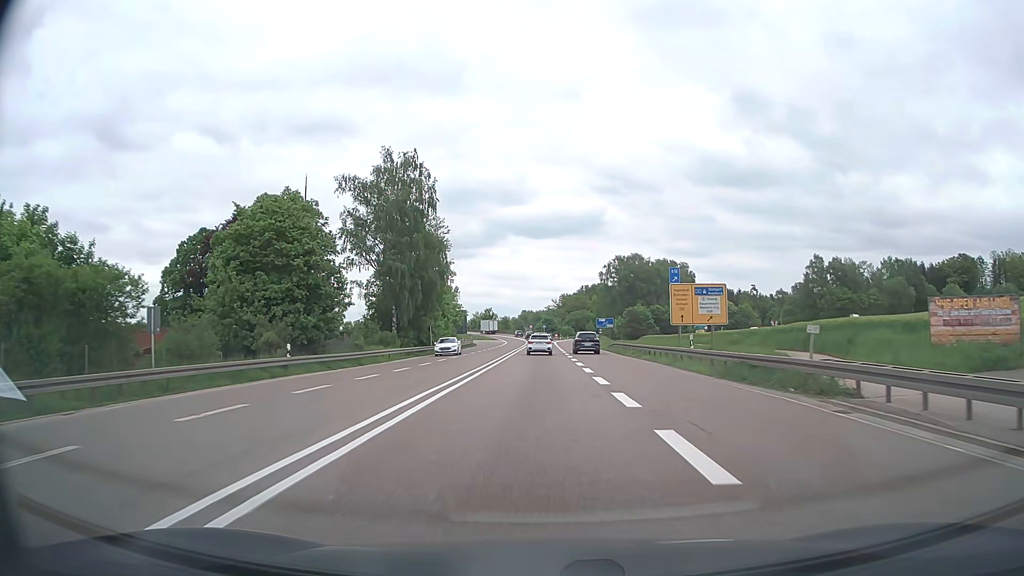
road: trunk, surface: asphalt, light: Day
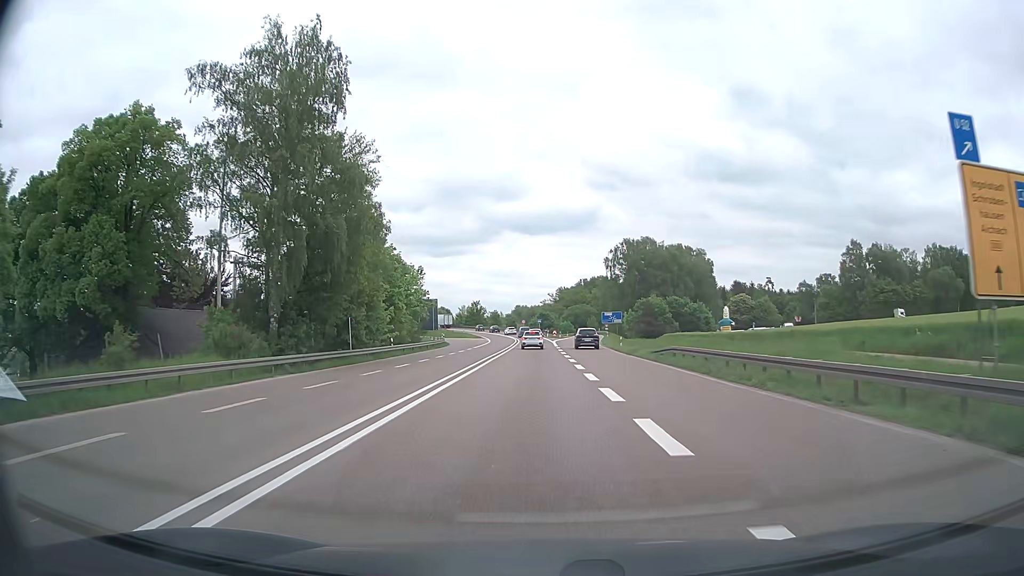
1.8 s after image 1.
(+0.2, +28.6) m; 0°
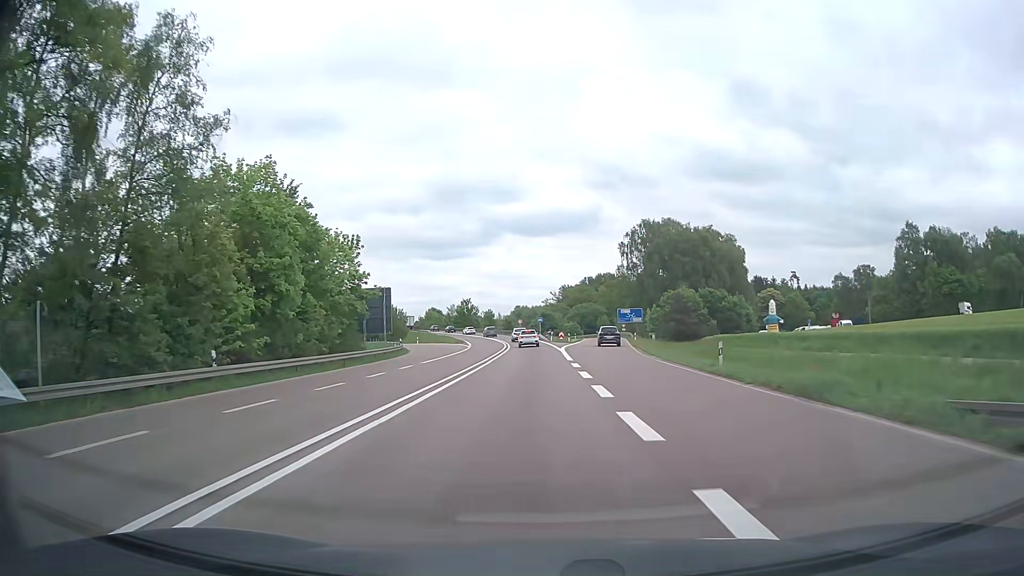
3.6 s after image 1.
(0.0, +28.9) m; 0°
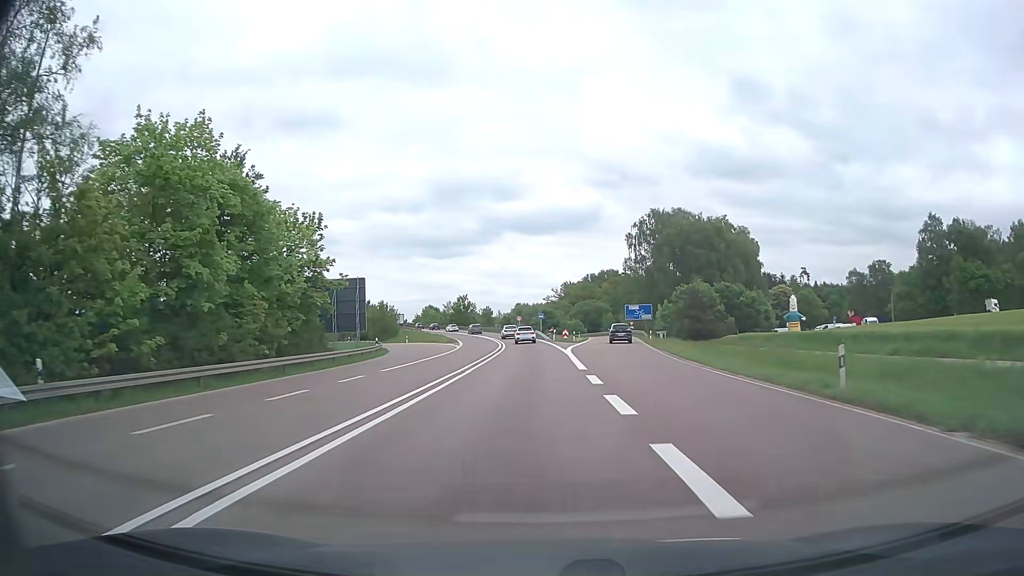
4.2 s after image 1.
(0.0, +9.6) m; 0°
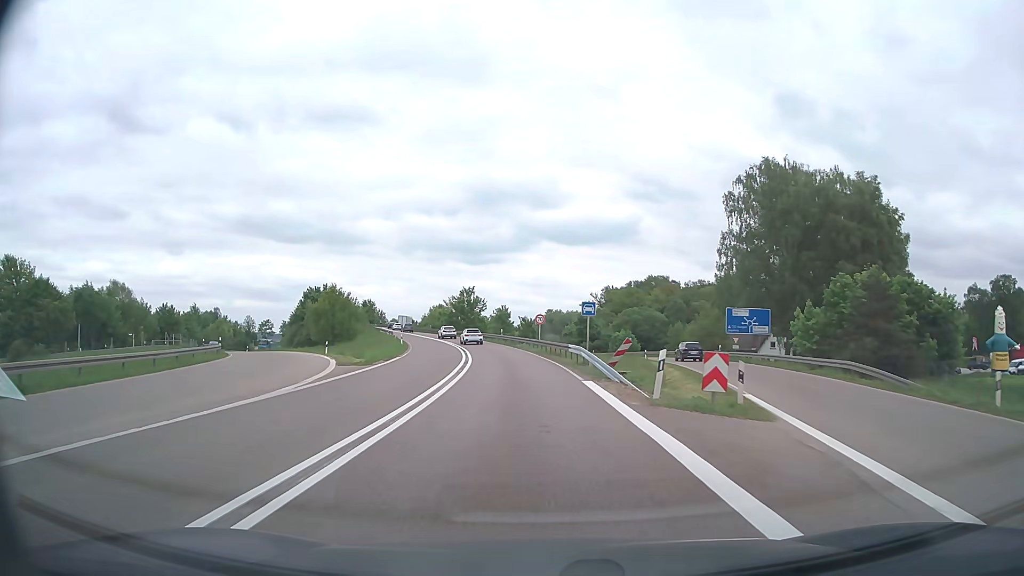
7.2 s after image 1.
(-0.8, +47.8) m; -3°
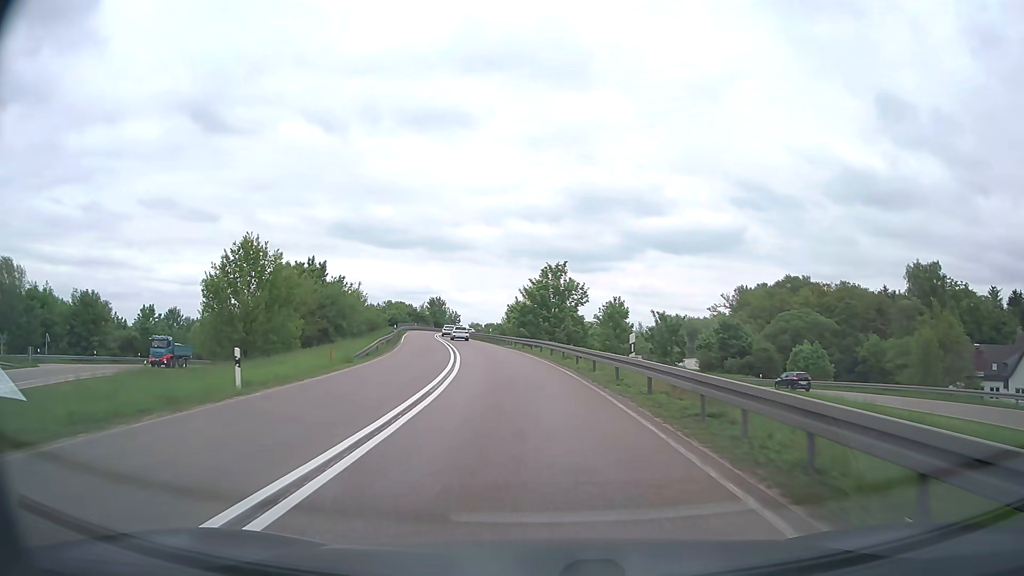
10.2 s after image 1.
(-3.2, +48.1) m; -9°
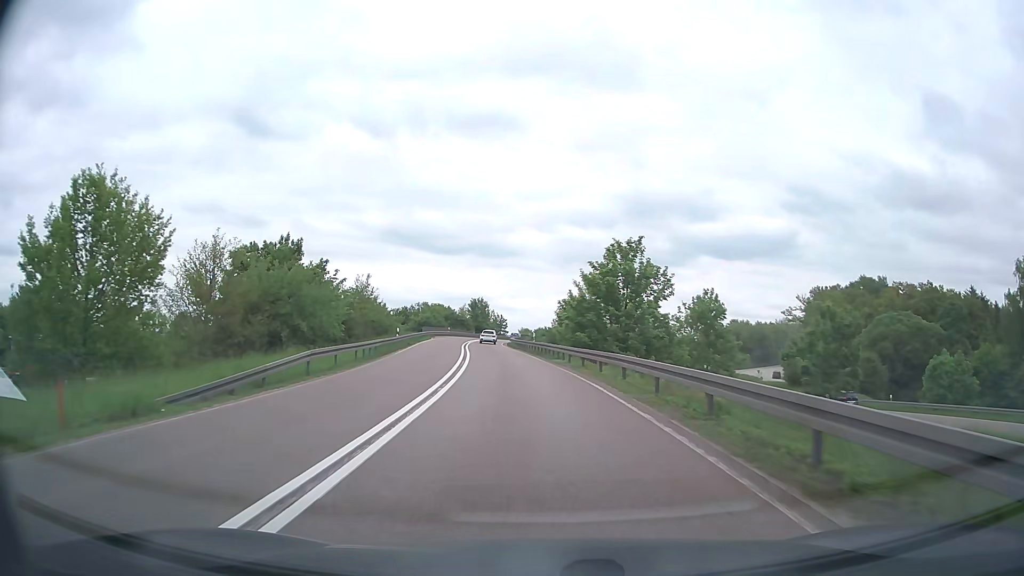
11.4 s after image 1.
(-0.8, +19.7) m; -4°
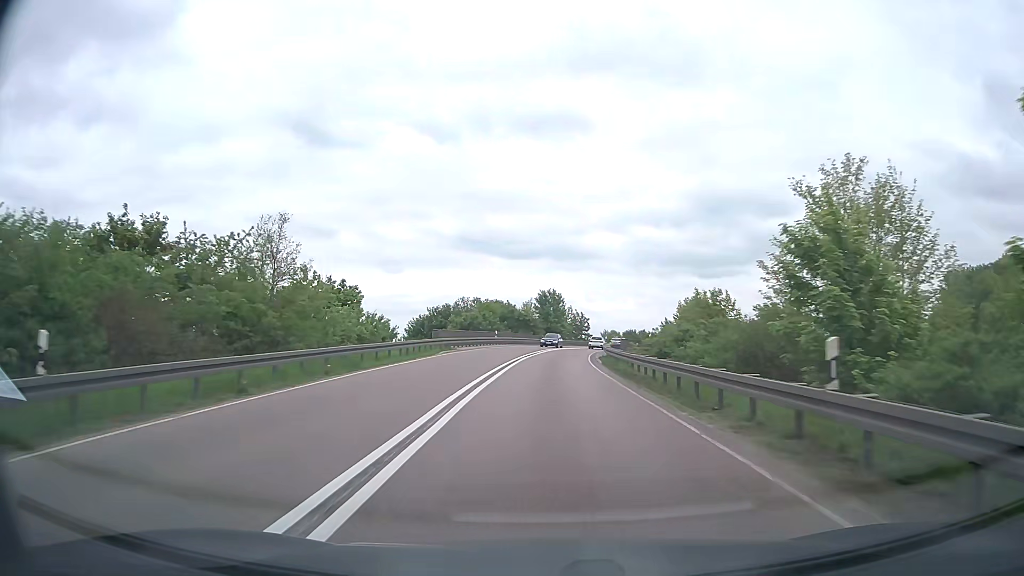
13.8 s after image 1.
(-2.8, +39.7) m; -7°
(0, +10) (0, +20) (0, +30) (+1, +40) (+2, +50) (+3, +60) (+4, +70) (+6, +80) (+8, +89) (+11, +99) m
